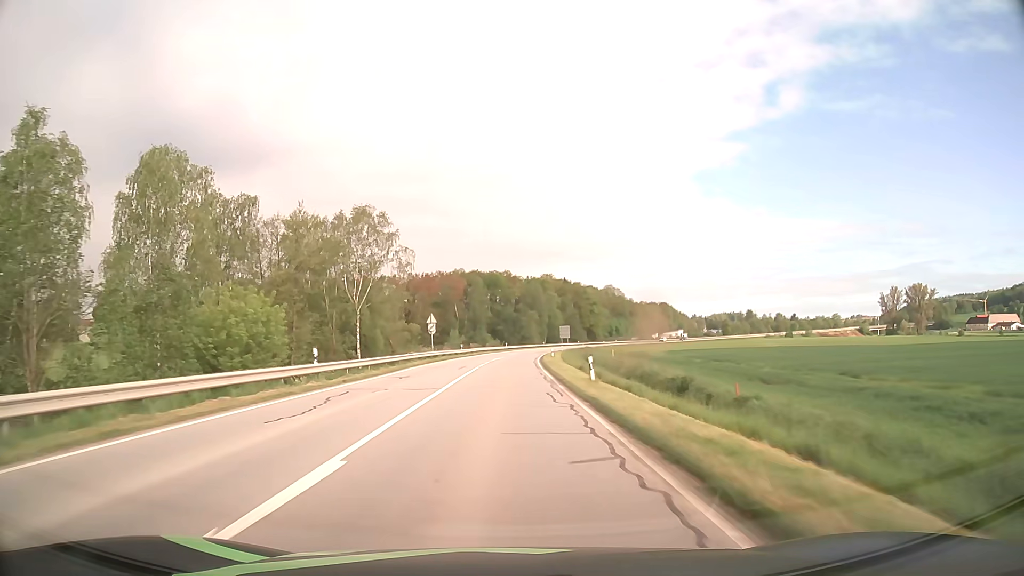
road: secondary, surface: asphalt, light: Day
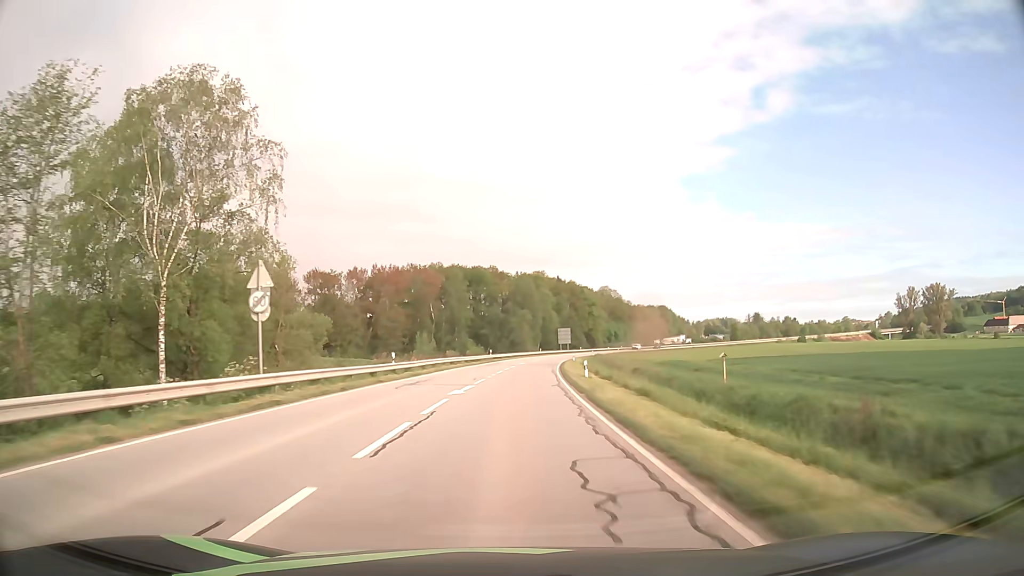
(+0.2, +37.6) m; +1°
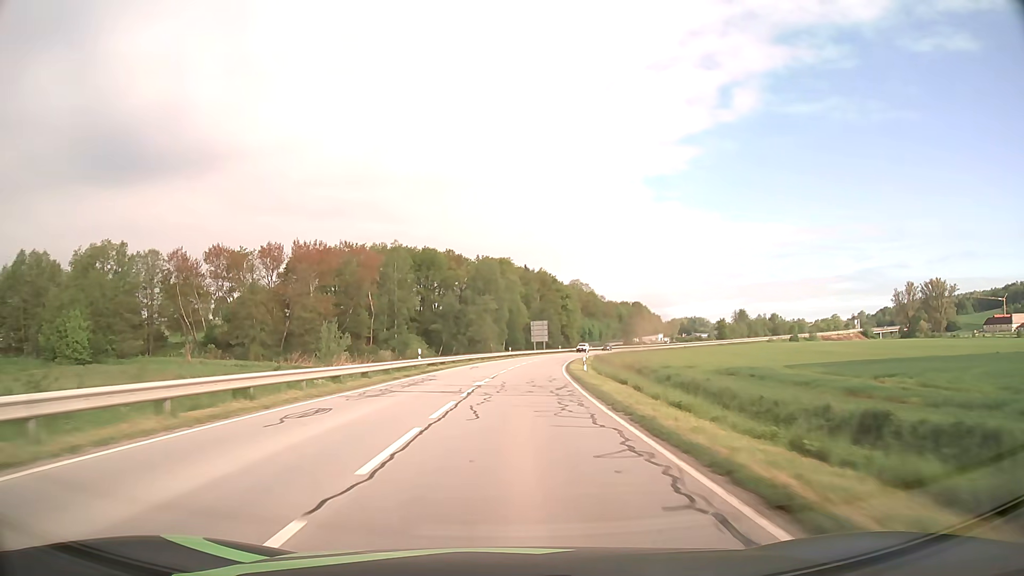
(+0.9, +38.5) m; +3°
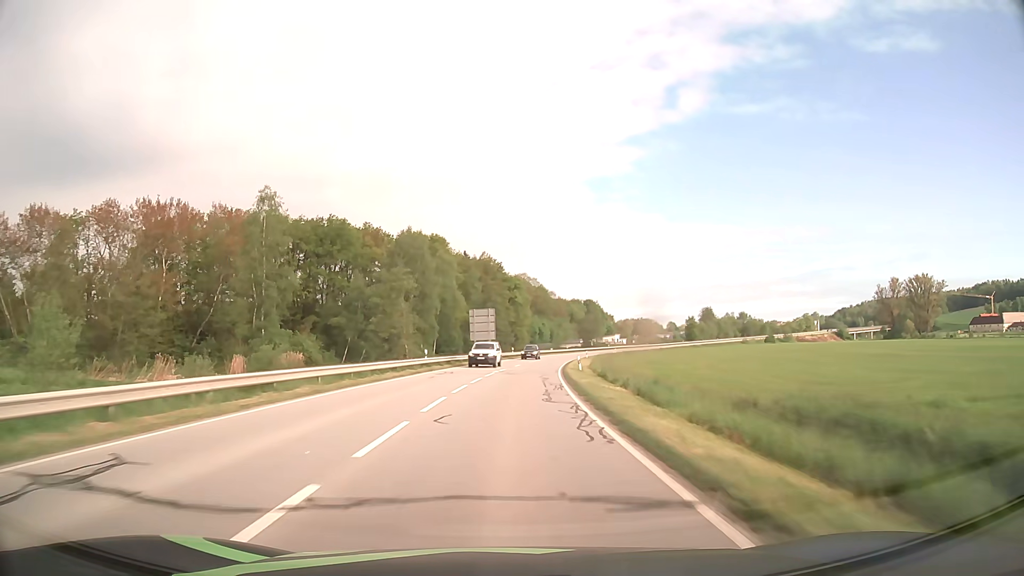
(+1.7, +41.3) m; +5°
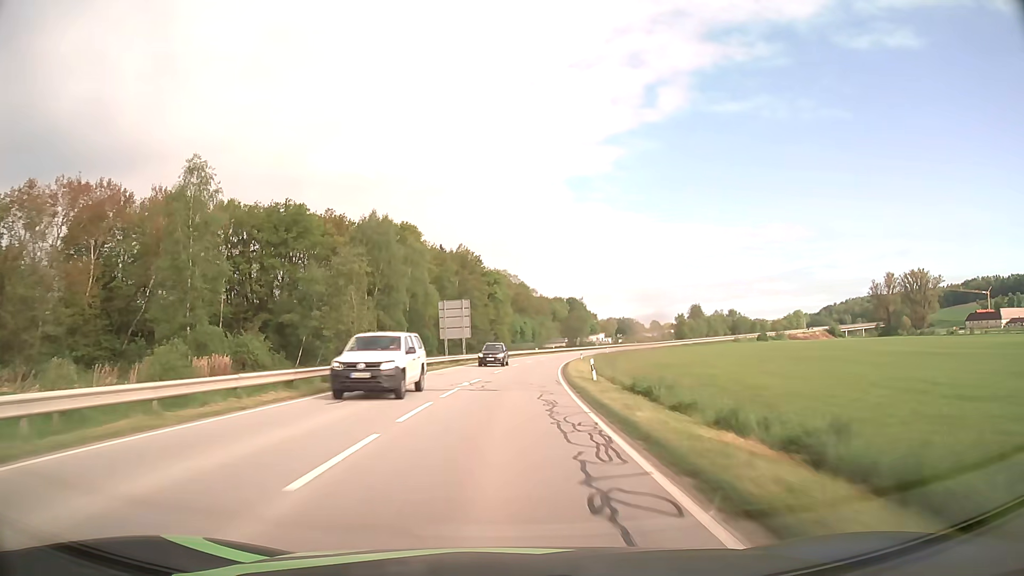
(+0.2, +14.4) m; +2°
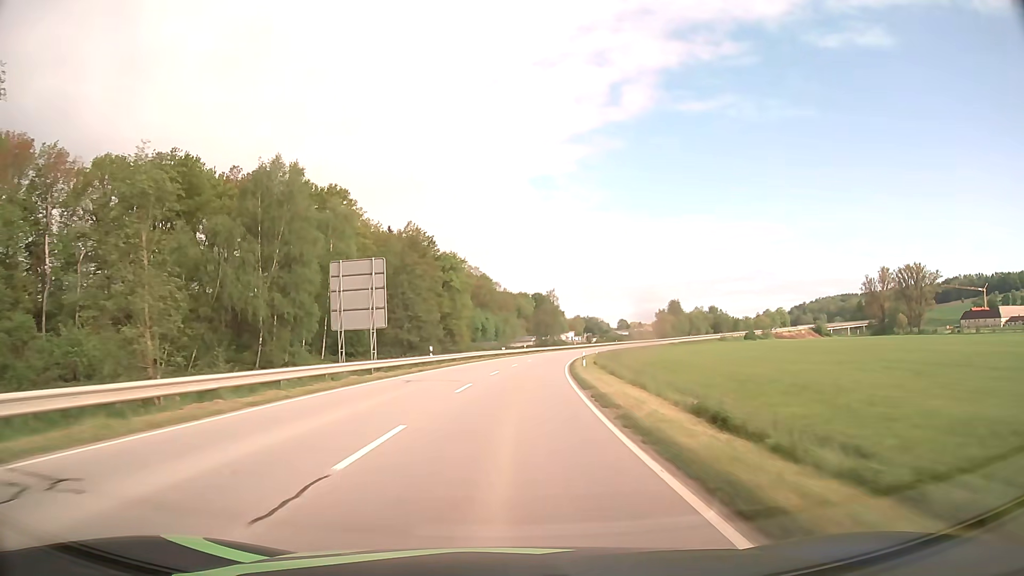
(+0.7, +29.4) m; +3°
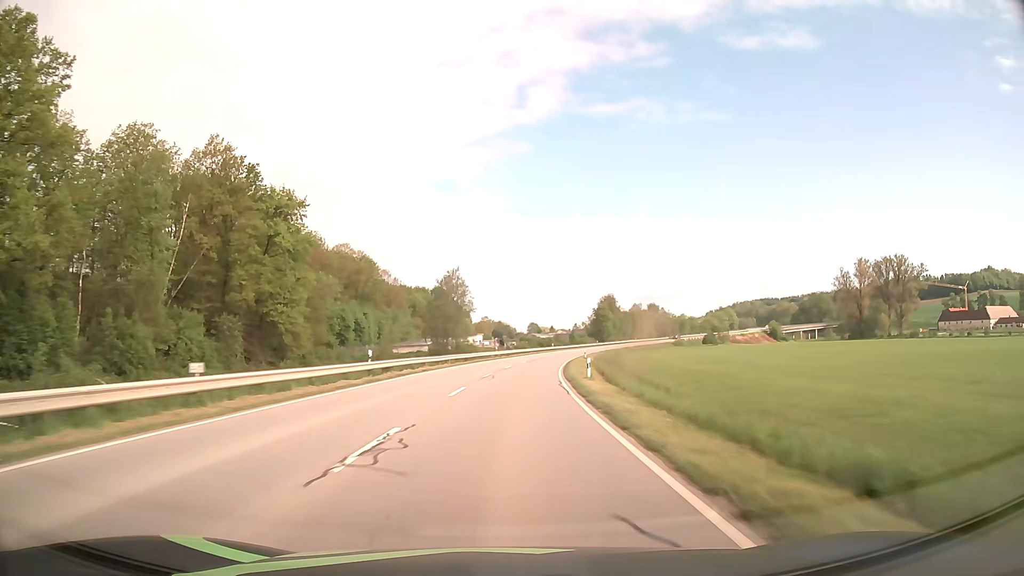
(+4.0, +60.4) m; +8°
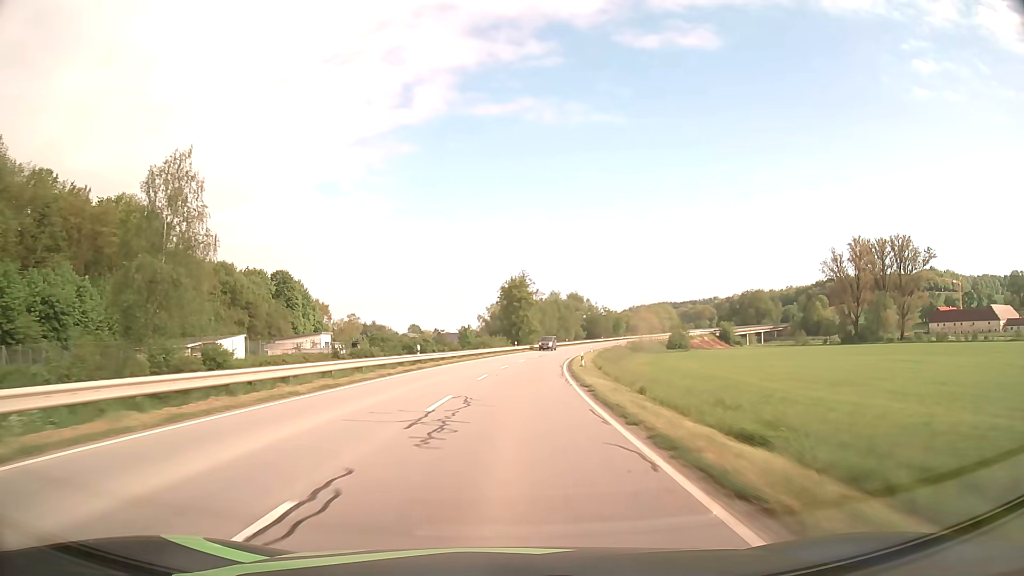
(+6.5, +77.7) m; +10°
(0, +10) (0, +20) (+1, +30) (+2, +40) (+3, +50) (+4, +60) (+6, +70) (+7, +80) (+9, +89) (+12, +99) m
